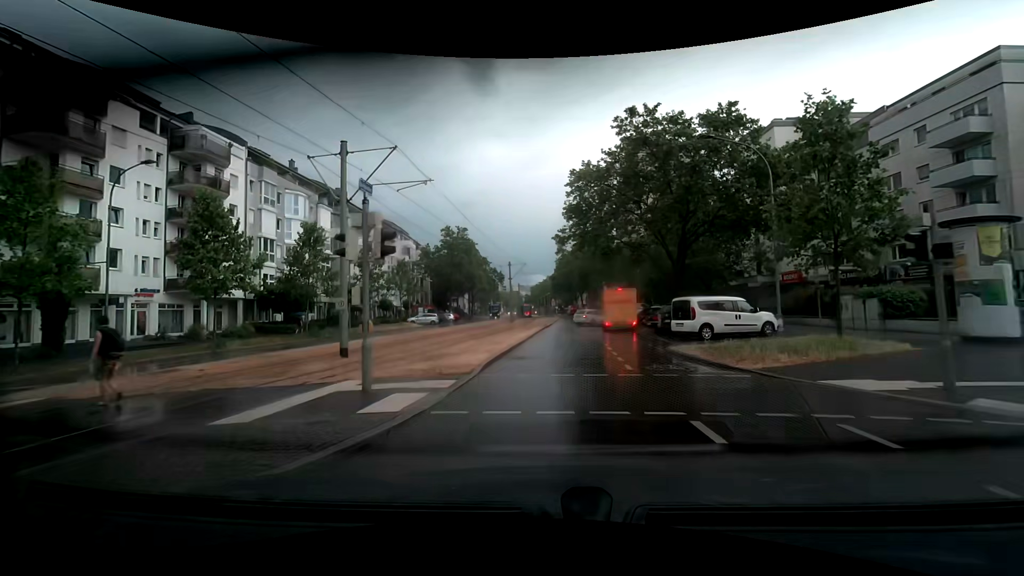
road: tertiary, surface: asphalt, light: Day
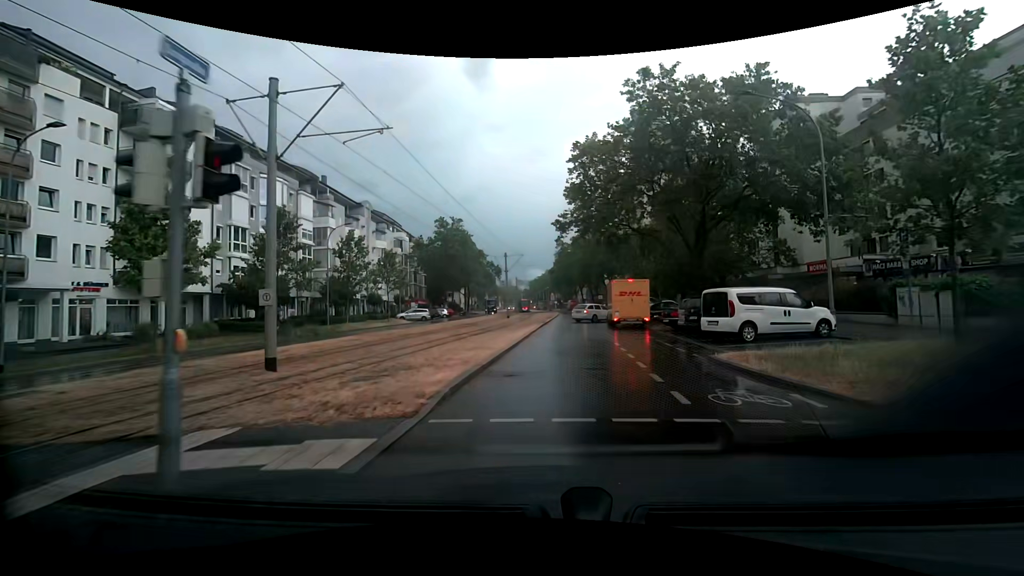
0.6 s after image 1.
(0.0, +4.5) m; 0°
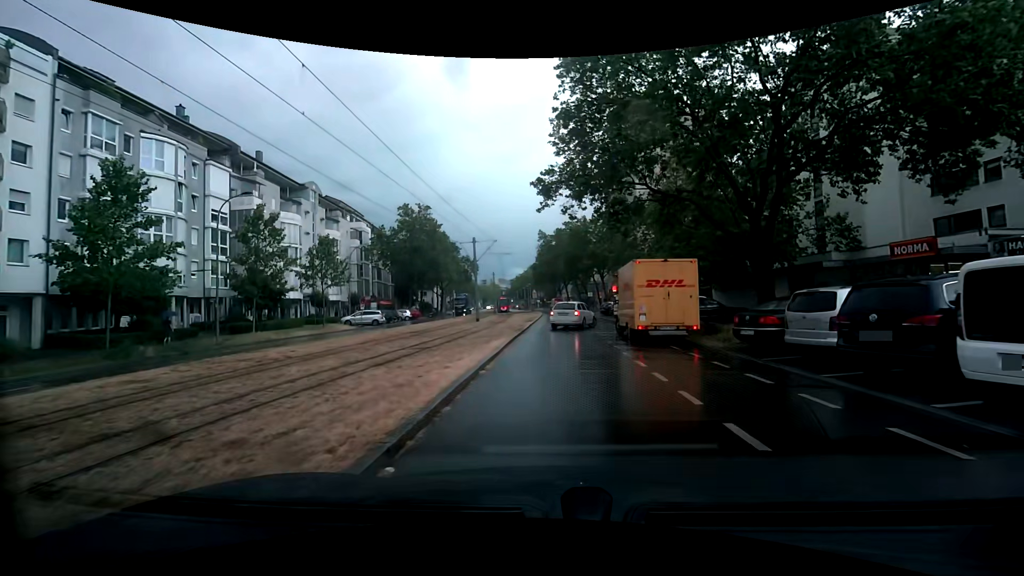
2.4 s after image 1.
(+0.2, +11.9) m; +2°
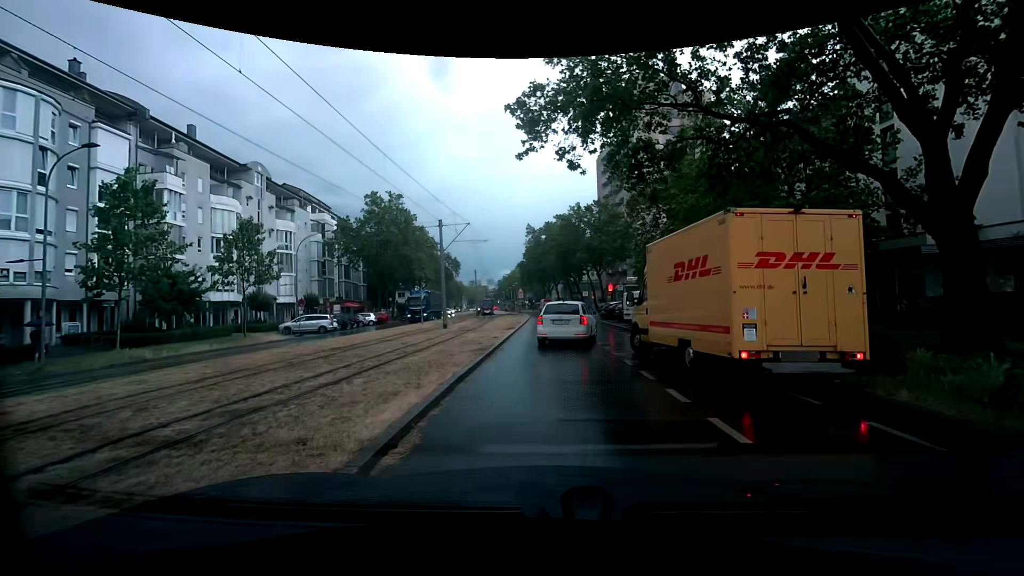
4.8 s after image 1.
(+0.1, +9.6) m; +1°
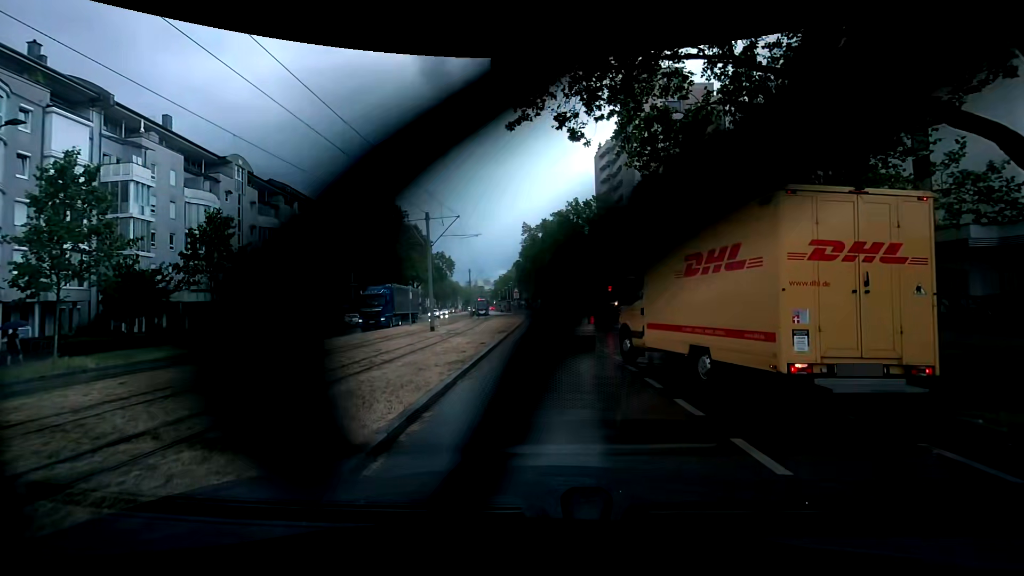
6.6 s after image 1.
(+0.1, +2.7) m; +2°
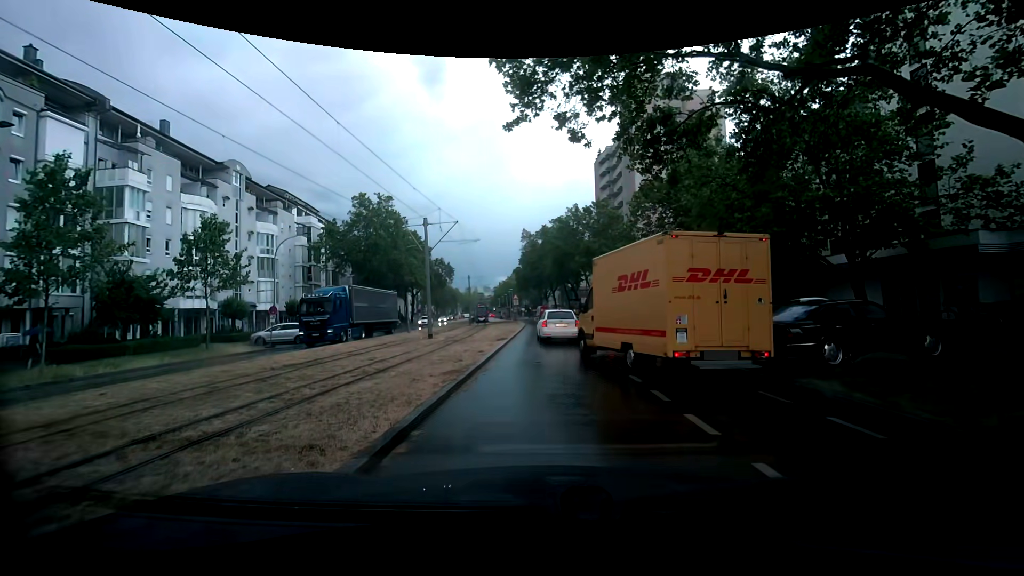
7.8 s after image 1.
(0.0, +0.6) m; 0°
